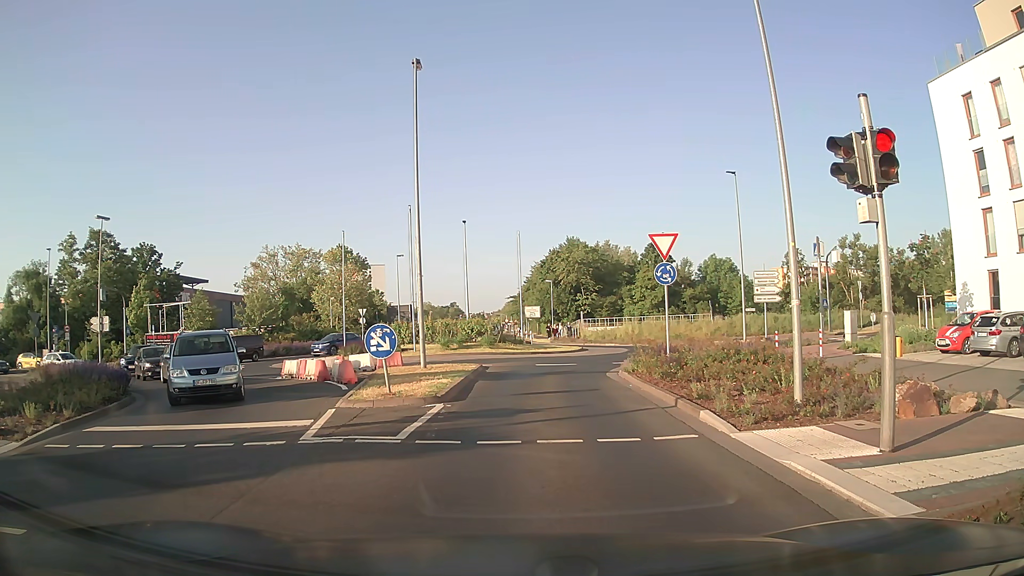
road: secondary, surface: asphalt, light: Day
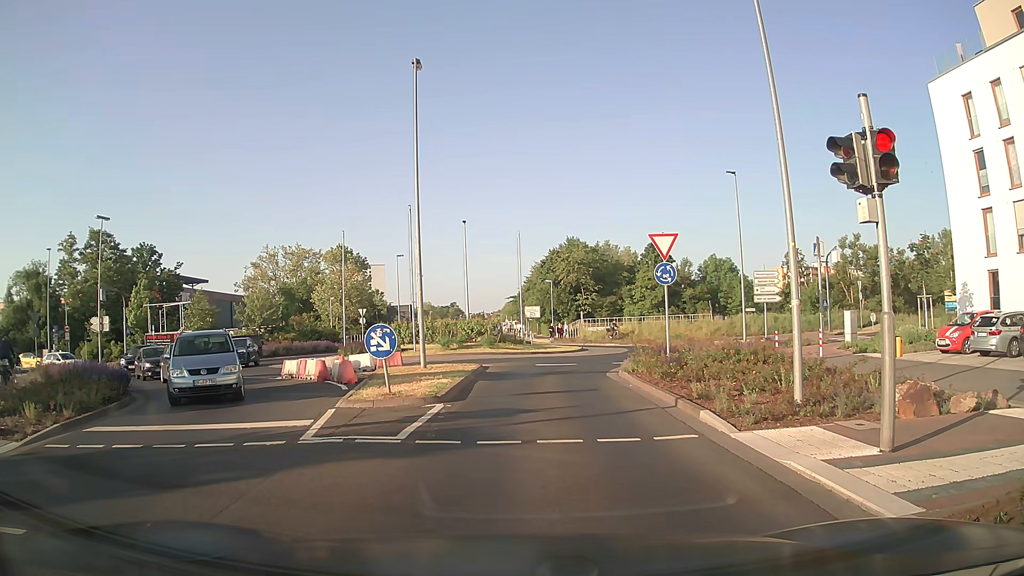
(0.0, 0.0) m; 0°
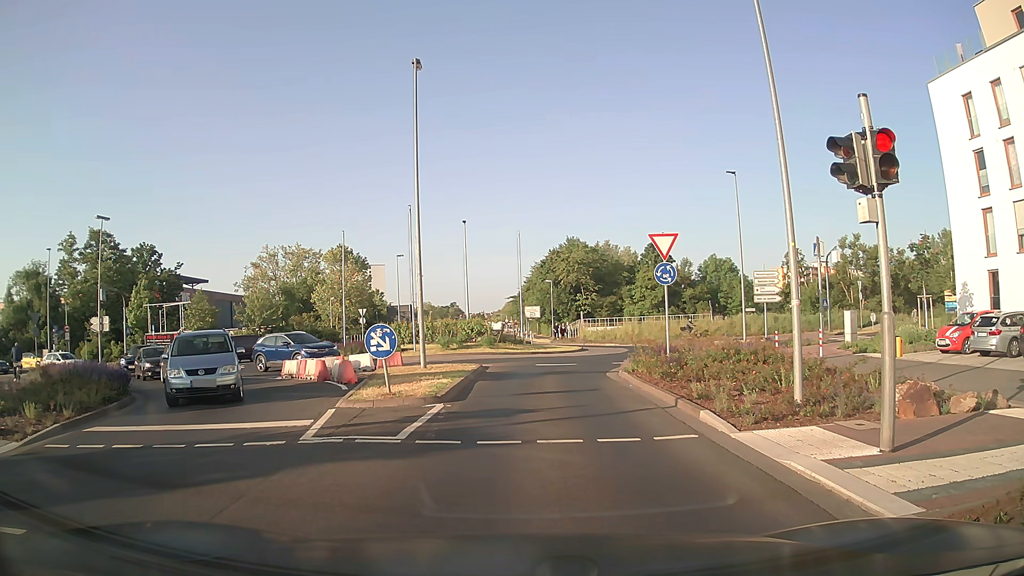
(0.0, 0.0) m; 0°
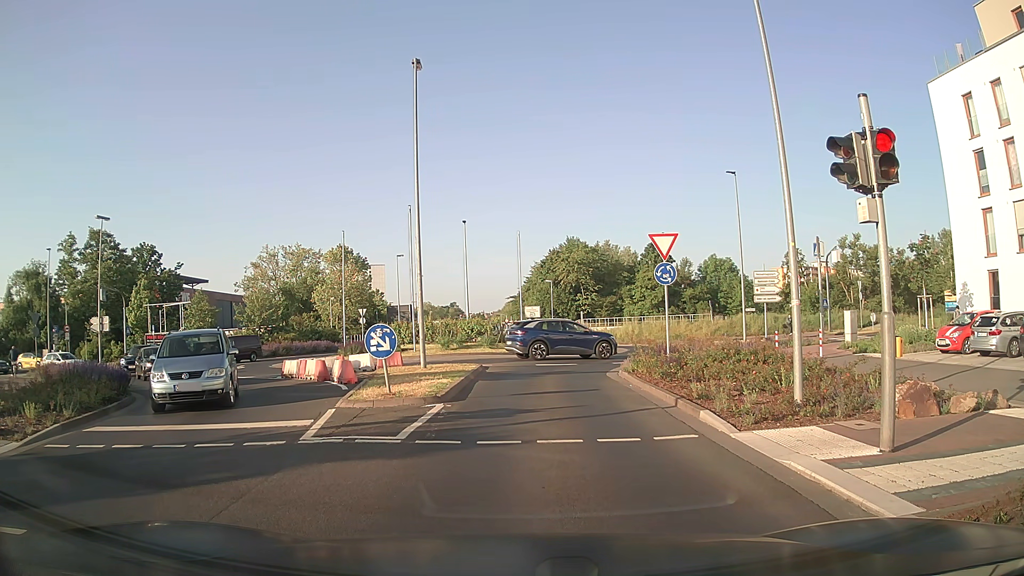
(0.0, 0.0) m; 0°
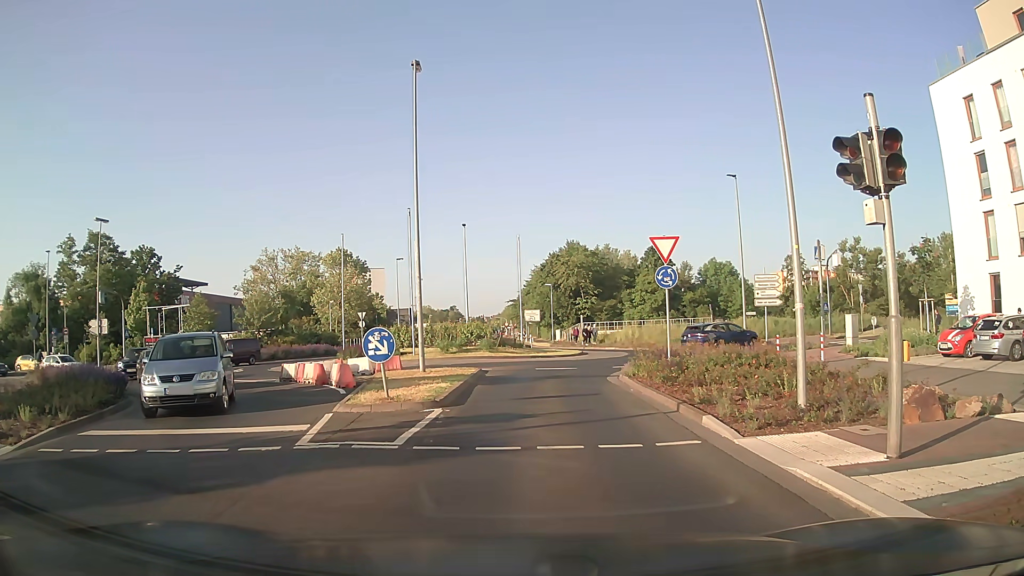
(0.0, +0.2) m; 0°
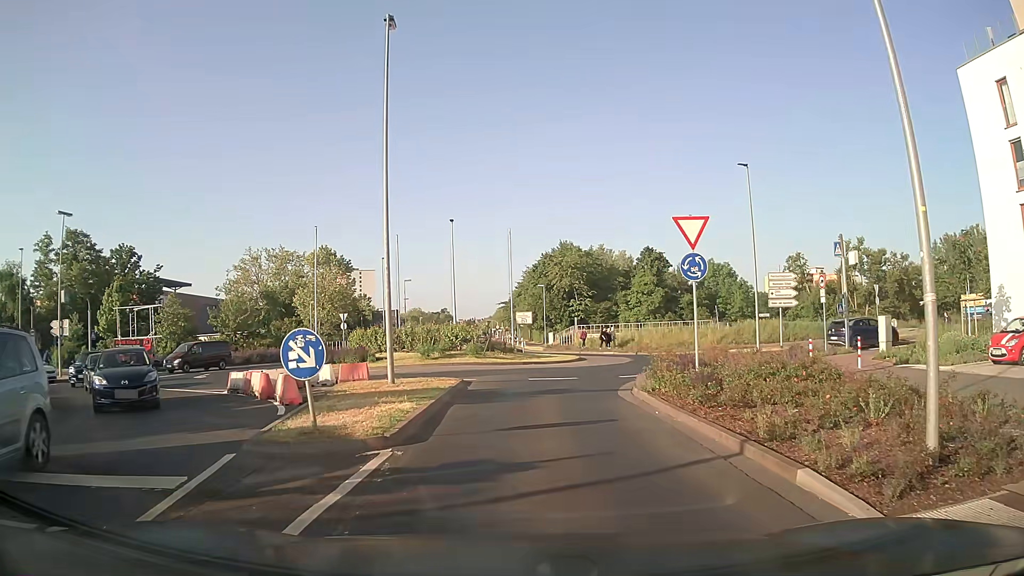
(+0.1, +4.1) m; +2°
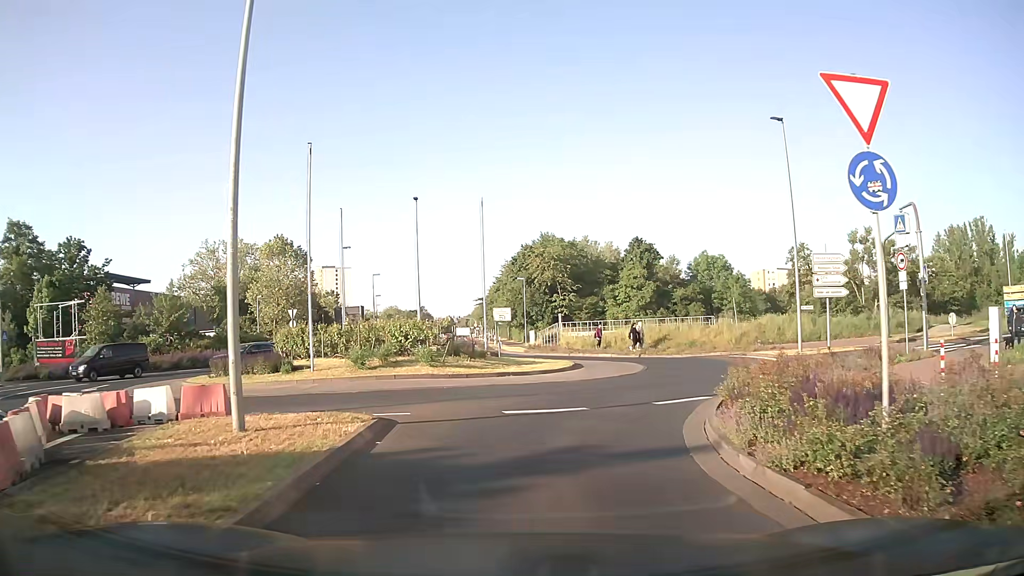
(+0.1, +8.6) m; +2°
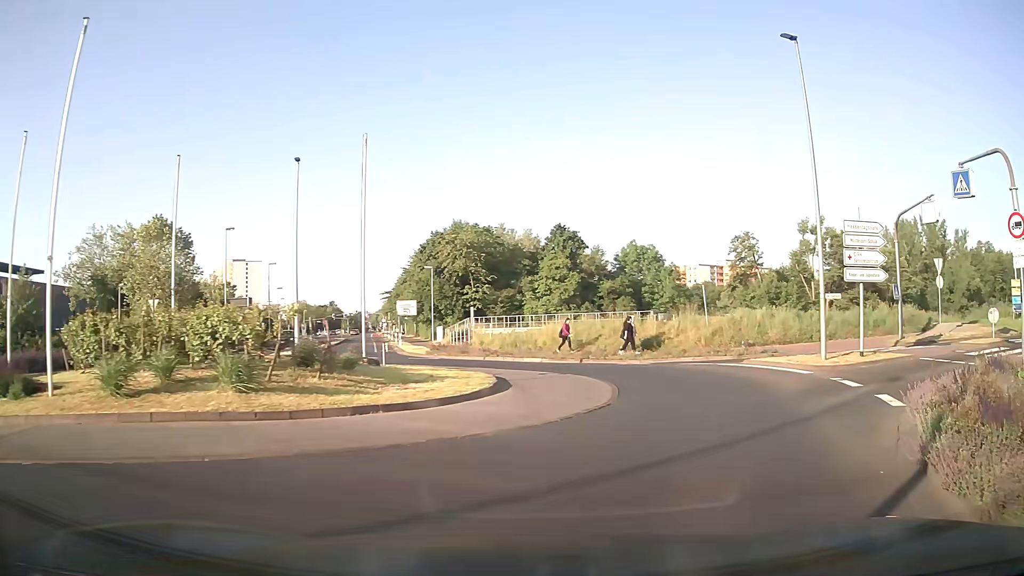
(+0.2, +9.6) m; +8°
(+2, +10) (+3, +20) (-3, +28) (-8, +36) (-12, +45) (-14, +55) (-16, +65) (-19, +75) (-21, +84) (-23, +94) m
